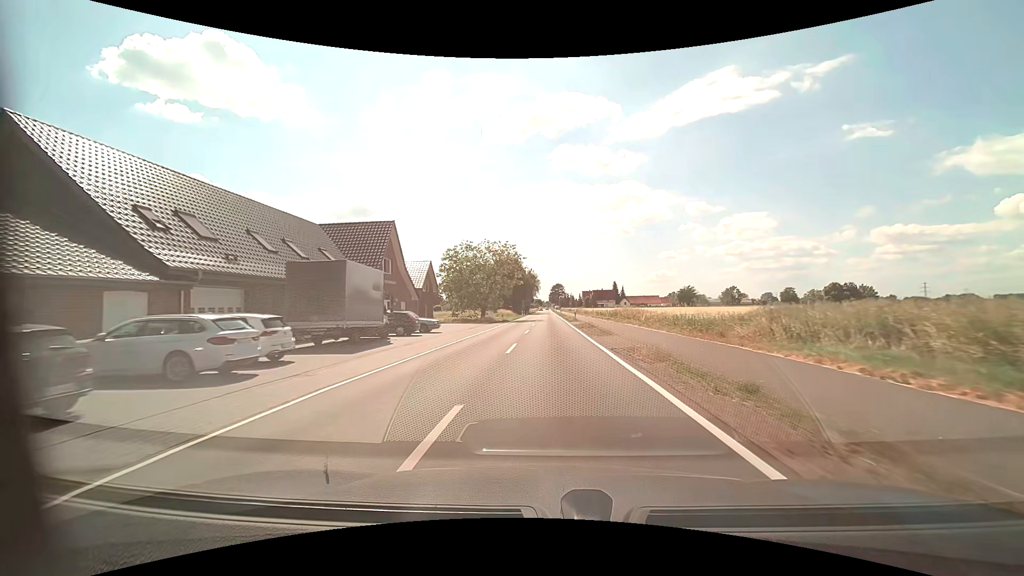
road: tertiary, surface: asphalt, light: Day
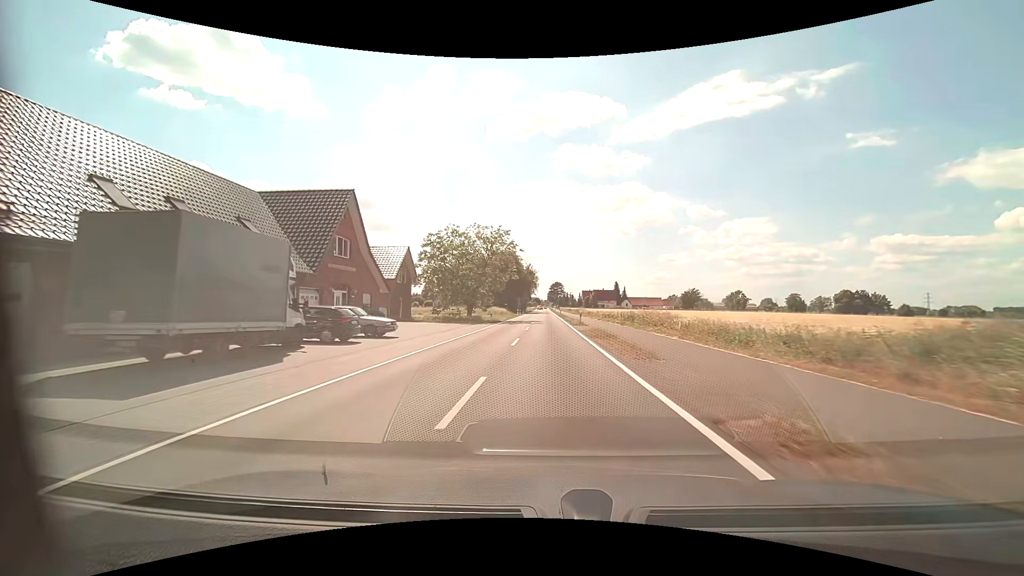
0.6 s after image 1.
(0.0, +9.3) m; 0°
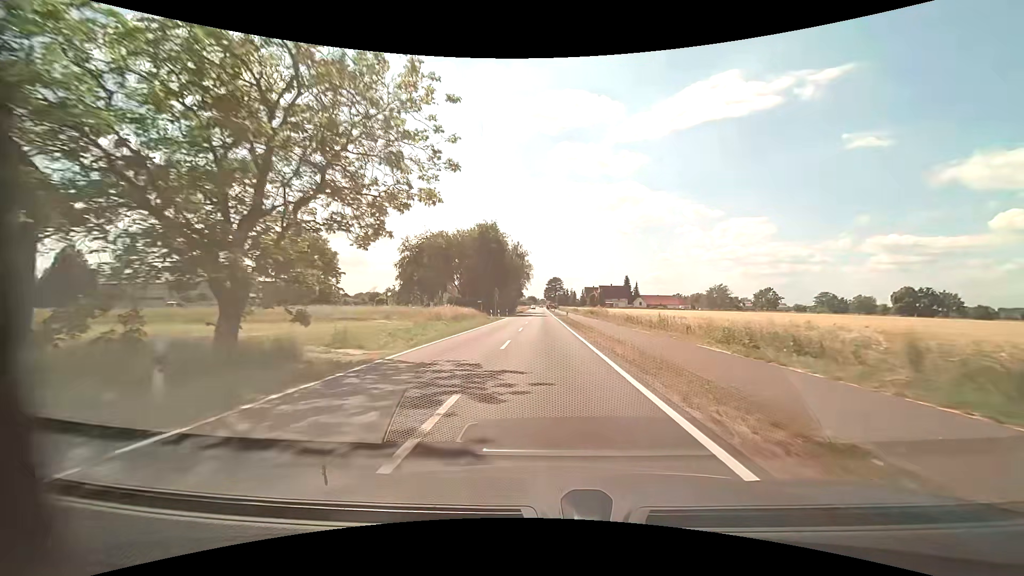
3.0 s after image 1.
(+0.4, +38.2) m; +1°
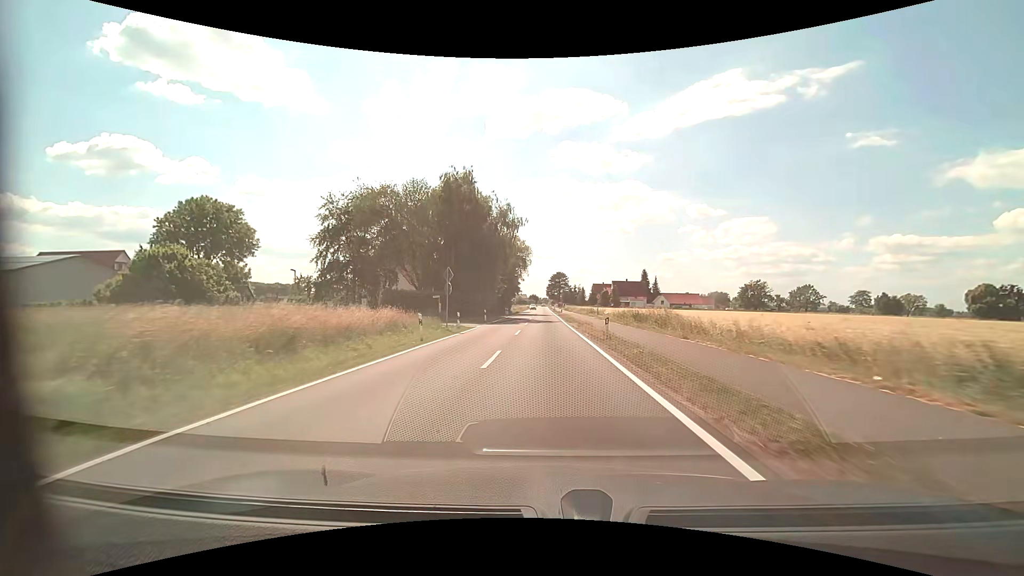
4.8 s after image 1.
(-0.1, +29.0) m; 0°
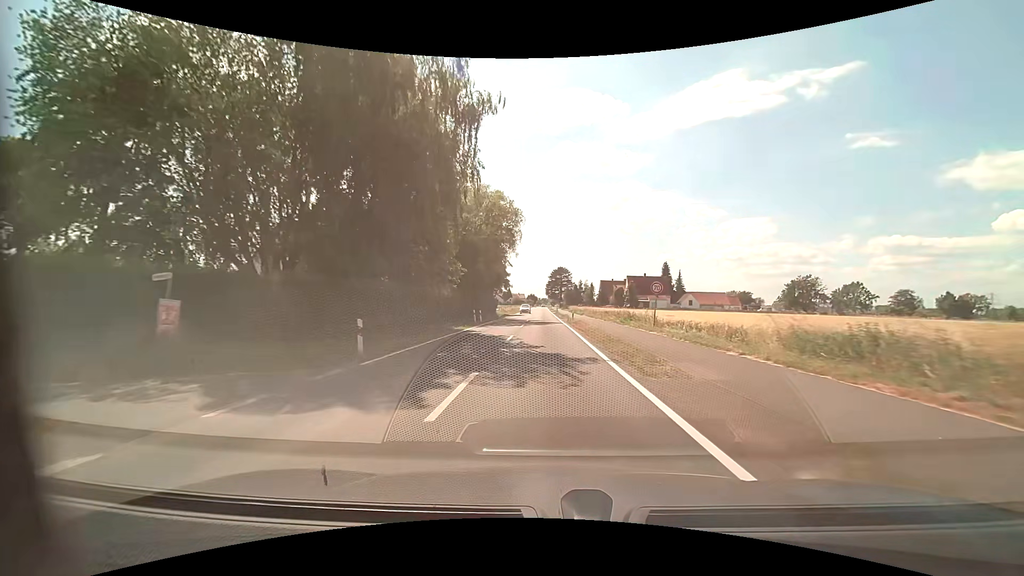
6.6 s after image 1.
(0.0, +28.9) m; 0°
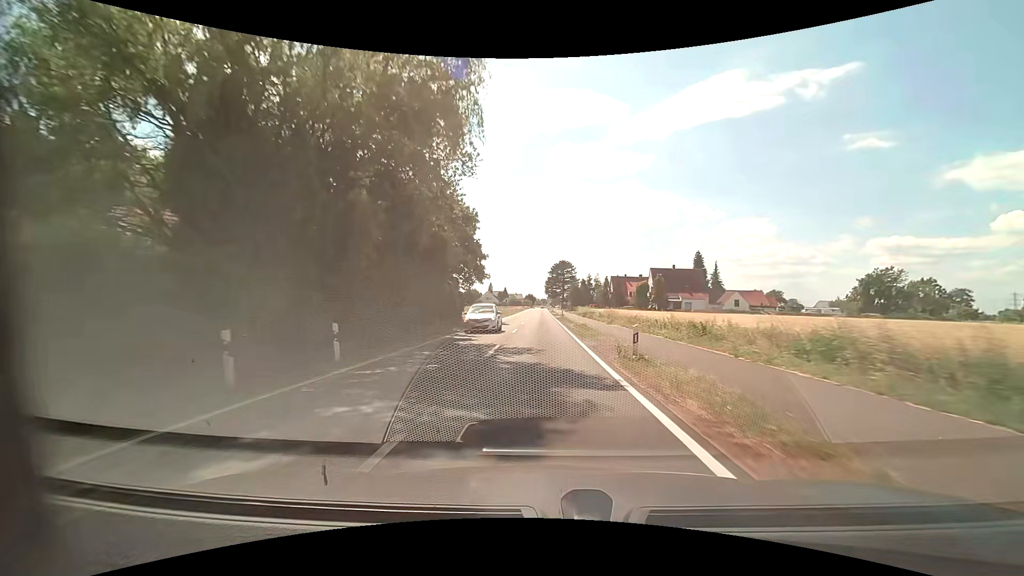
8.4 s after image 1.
(0.0, +28.7) m; 0°
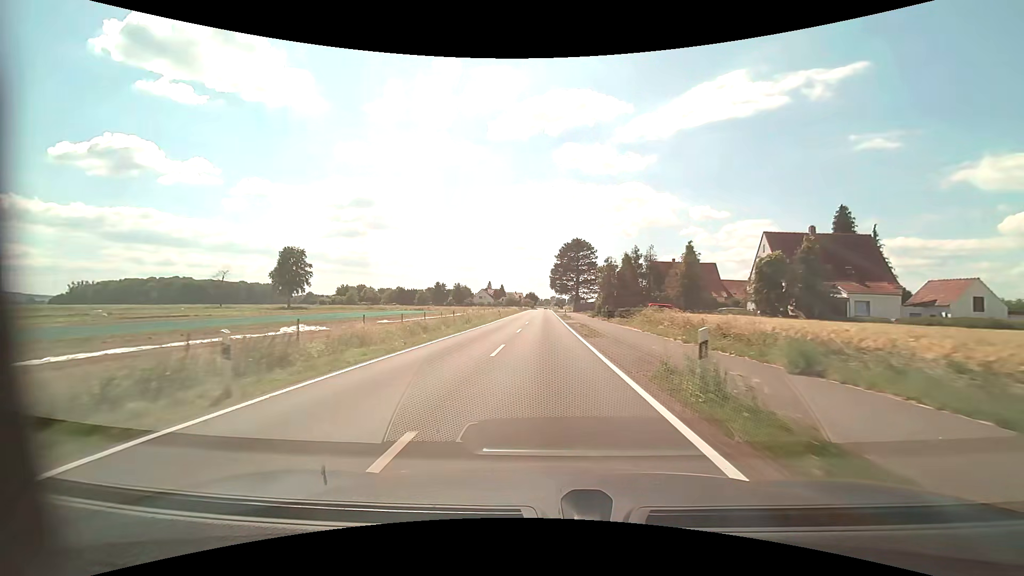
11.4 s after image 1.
(-0.6, +48.2) m; -1°
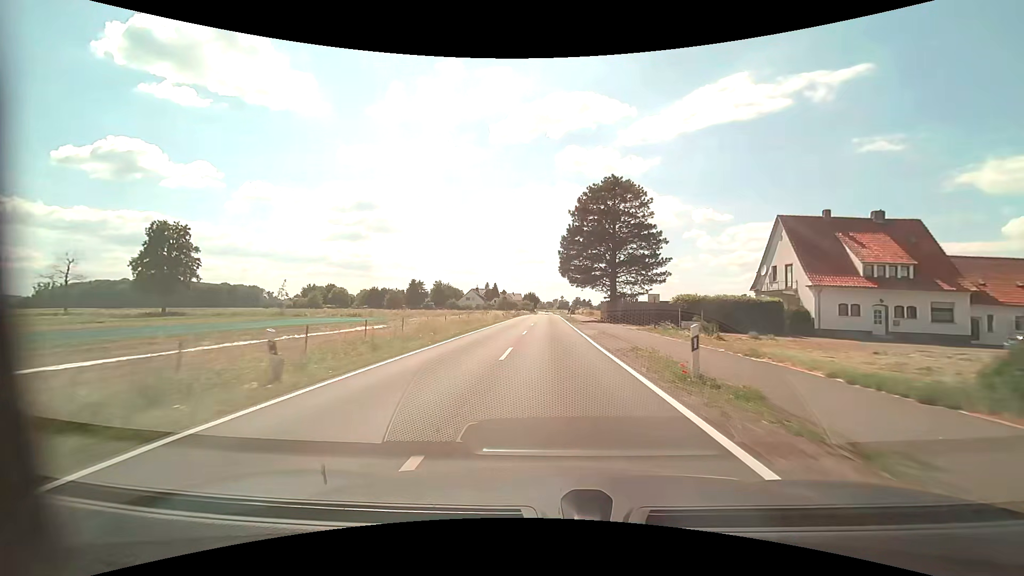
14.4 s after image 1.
(0.0, +48.8) m; 0°
(0, +10) (0, +20) (0, +30) (0, +40) (0, +50) (0, +60) (+1, +70) (+1, +80) (+1, +90) (+1, +100) m
